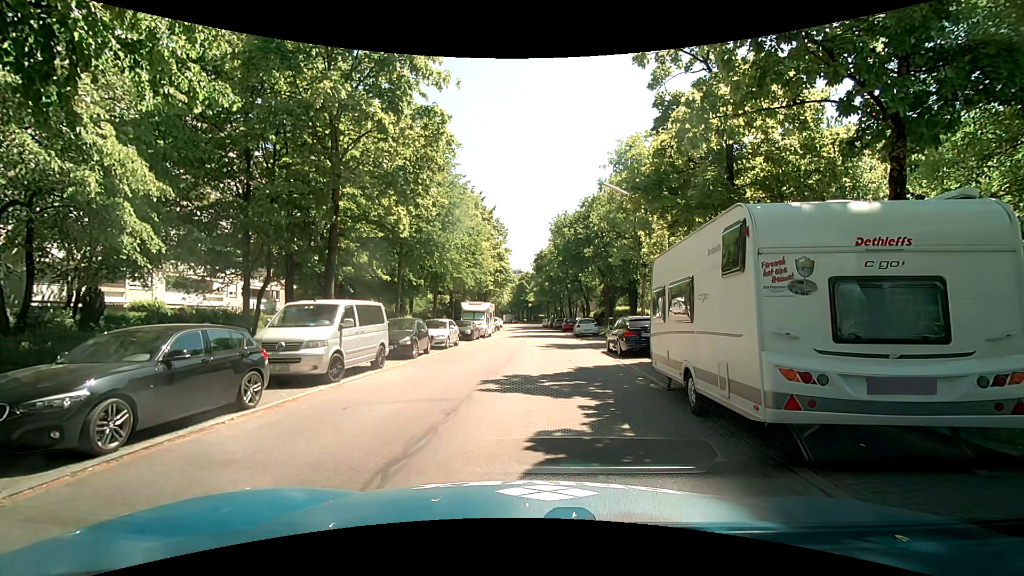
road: residential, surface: asphalt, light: Day
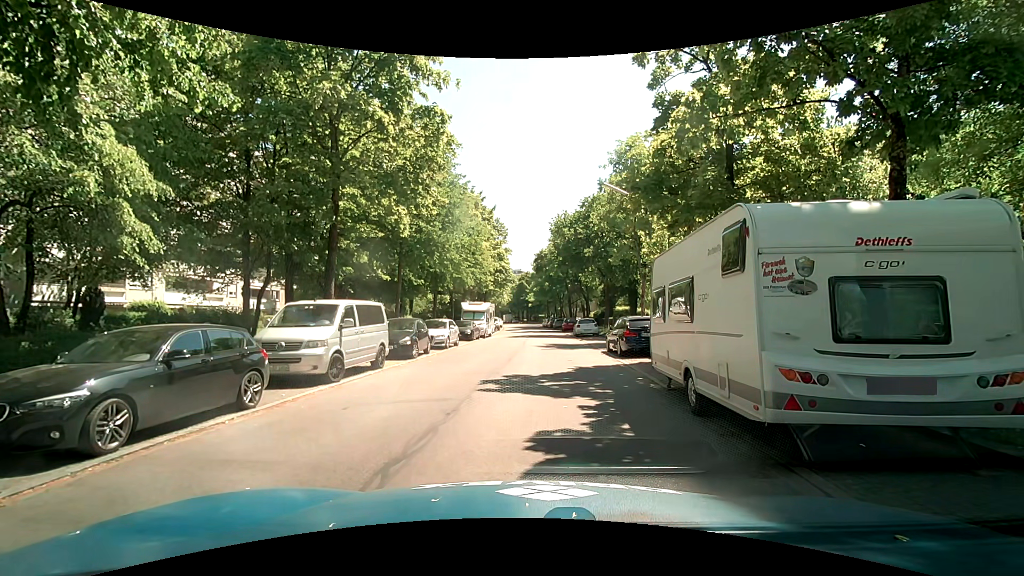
(0.0, 0.0) m; 0°
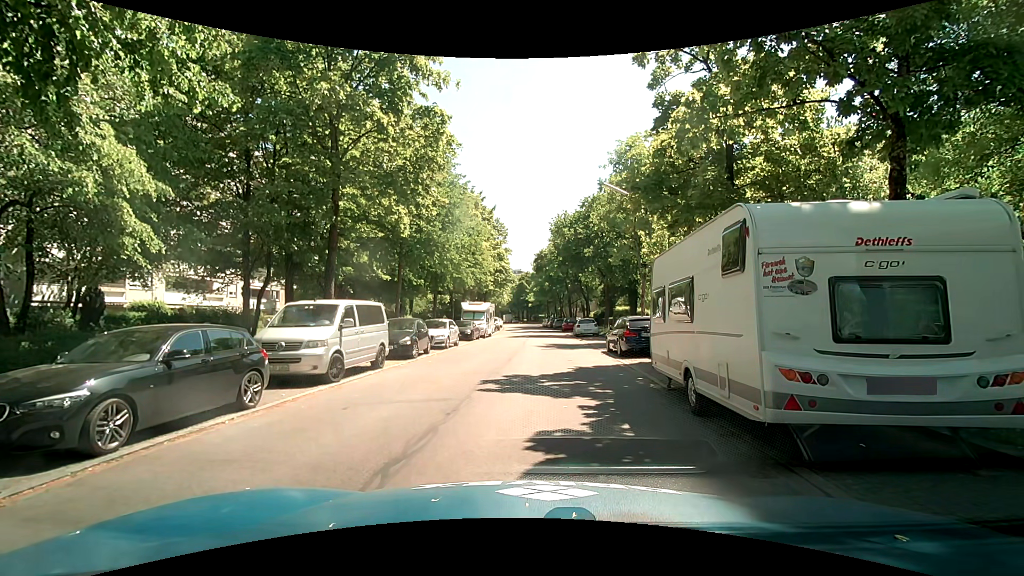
(0.0, 0.0) m; 0°
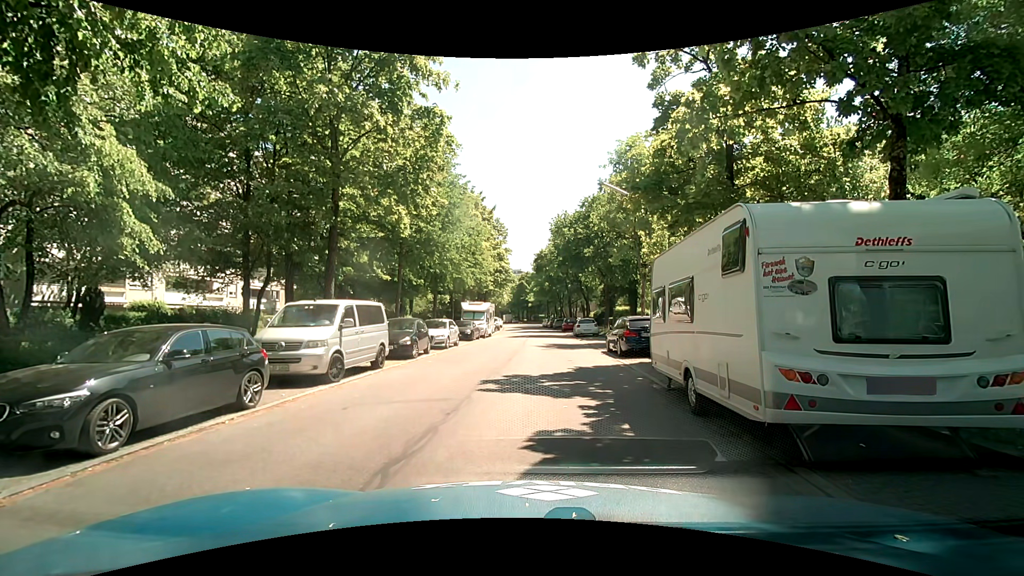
(0.0, 0.0) m; 0°
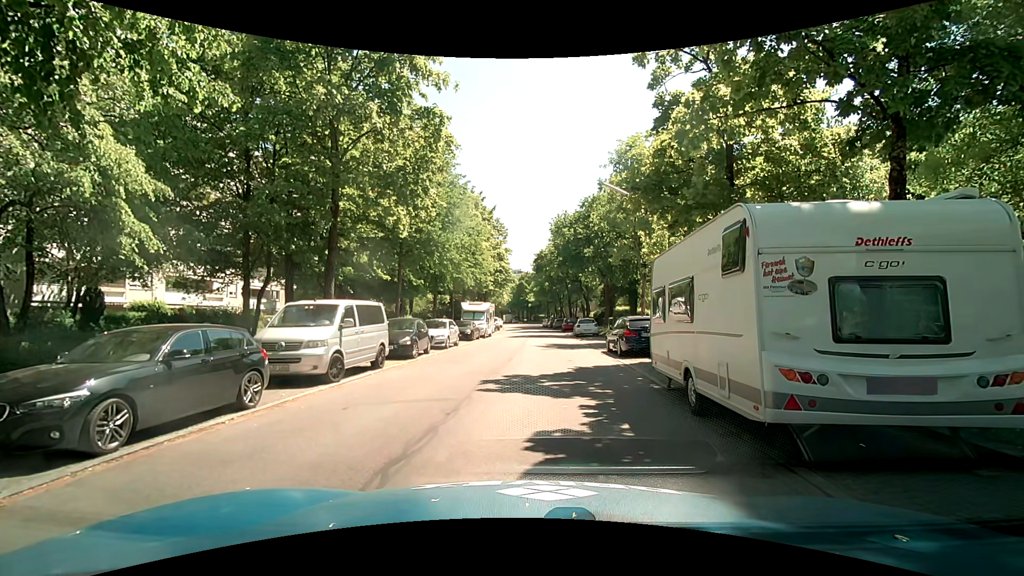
(0.0, 0.0) m; 0°
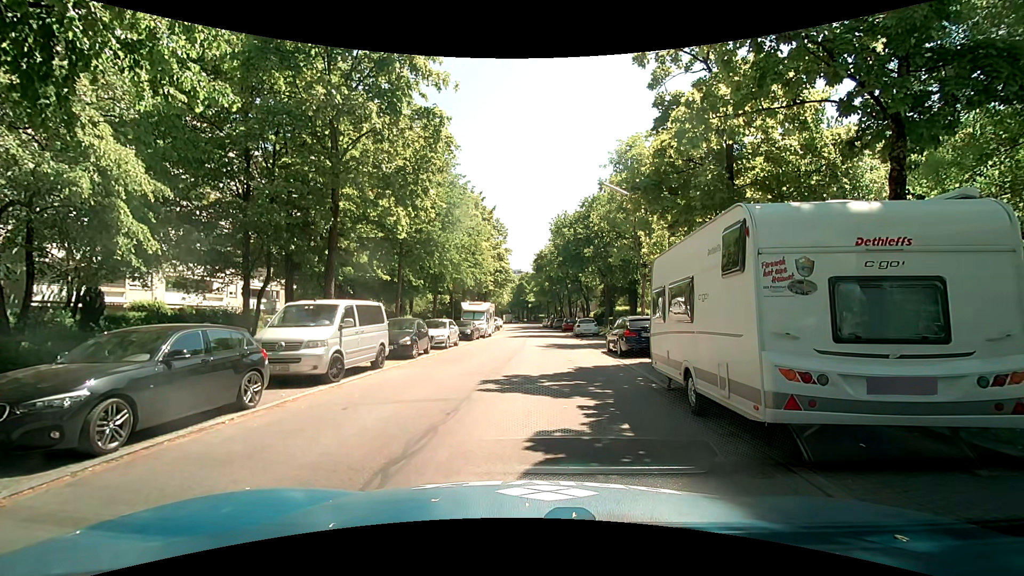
(0.0, 0.0) m; 0°
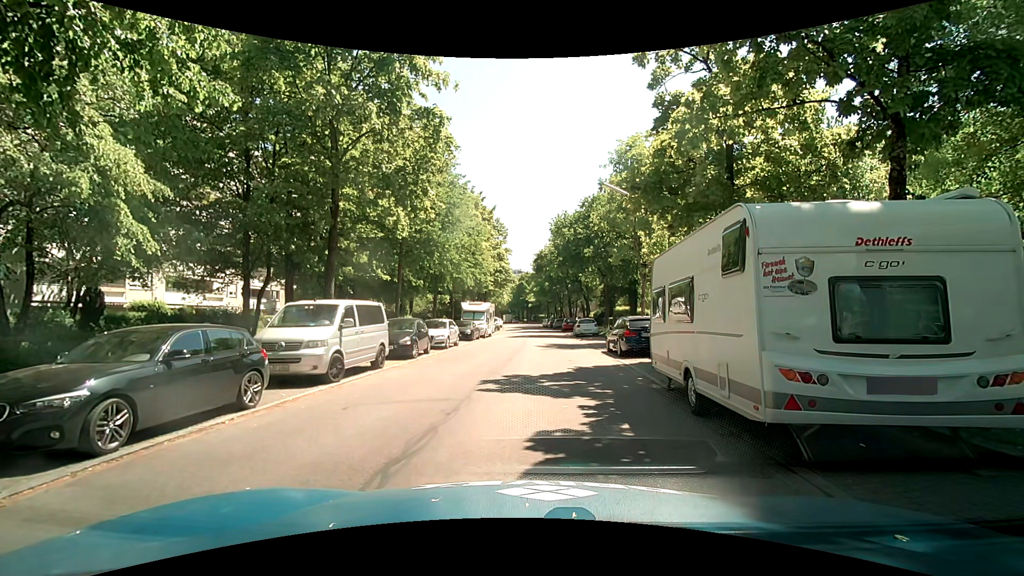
(0.0, 0.0) m; 0°
